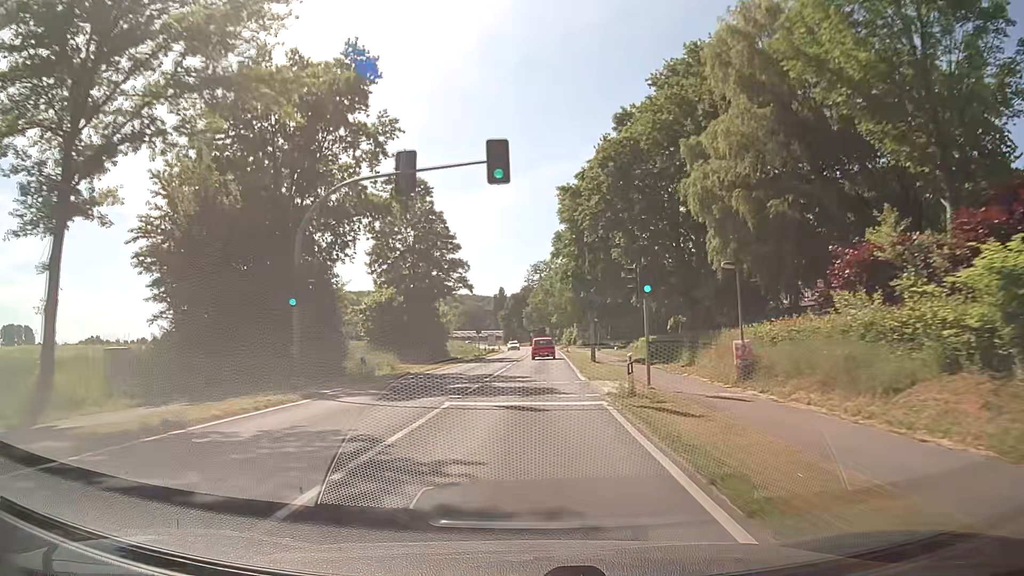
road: secondary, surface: asphalt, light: Day
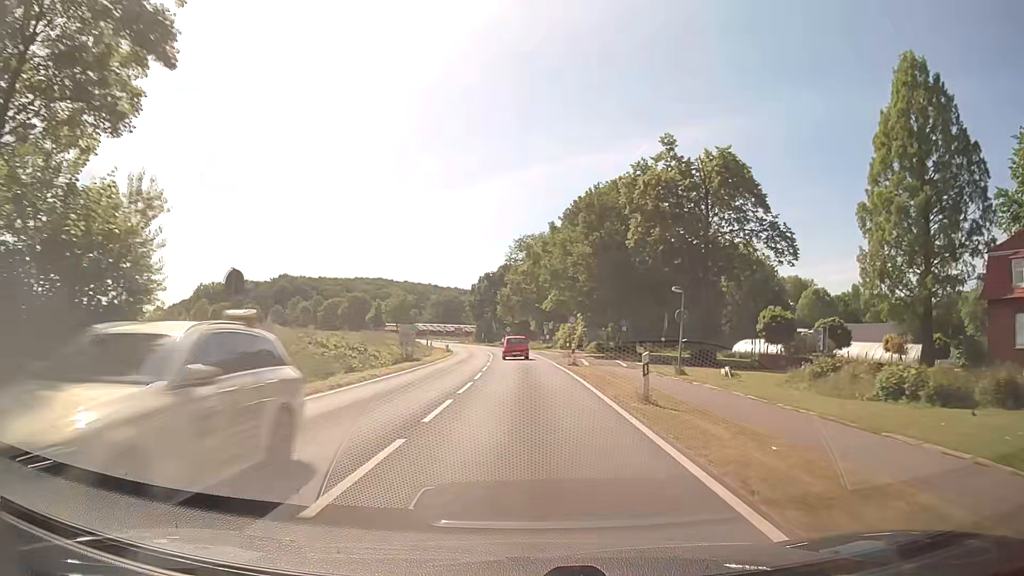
(+1.2, +53.6) m; +1°
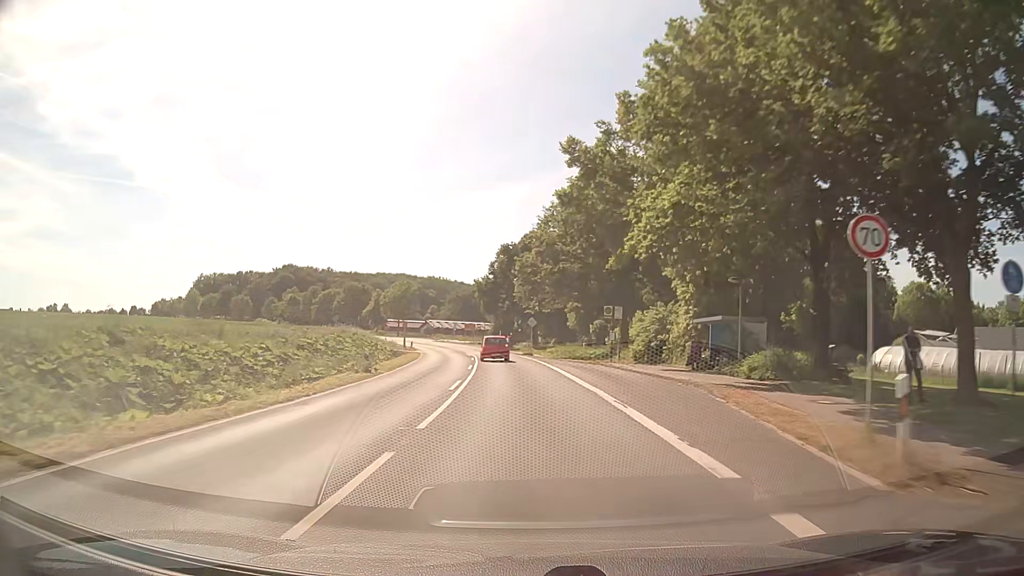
(-0.3, +43.0) m; -2°
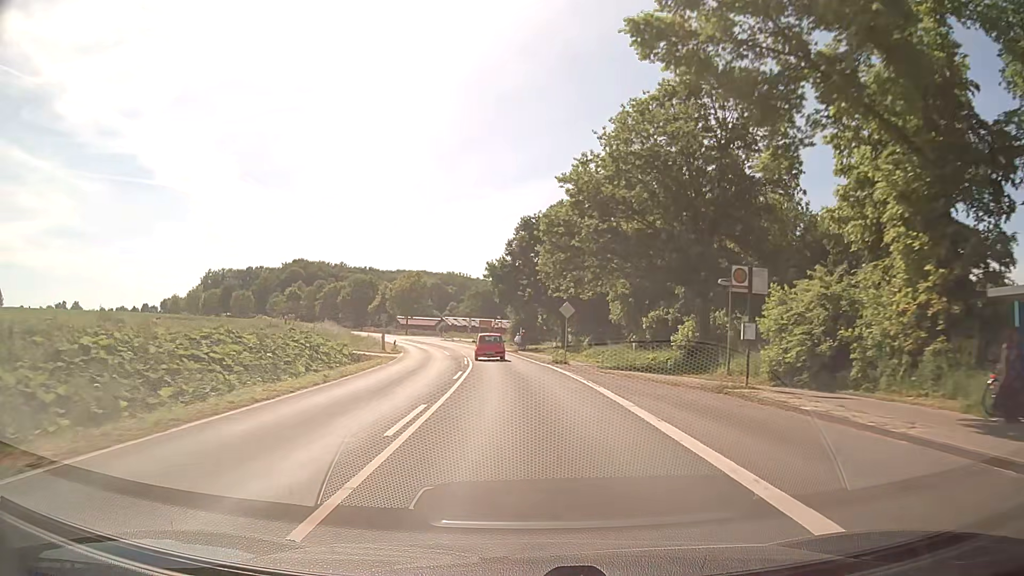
(-0.4, +21.3) m; -2°
(0, +10) (0, +20) (-1, +30) (-2, +40) (-3, +50) (-4, +60) (-6, +70) (-8, +79) (-10, +89) (-13, +99) m
